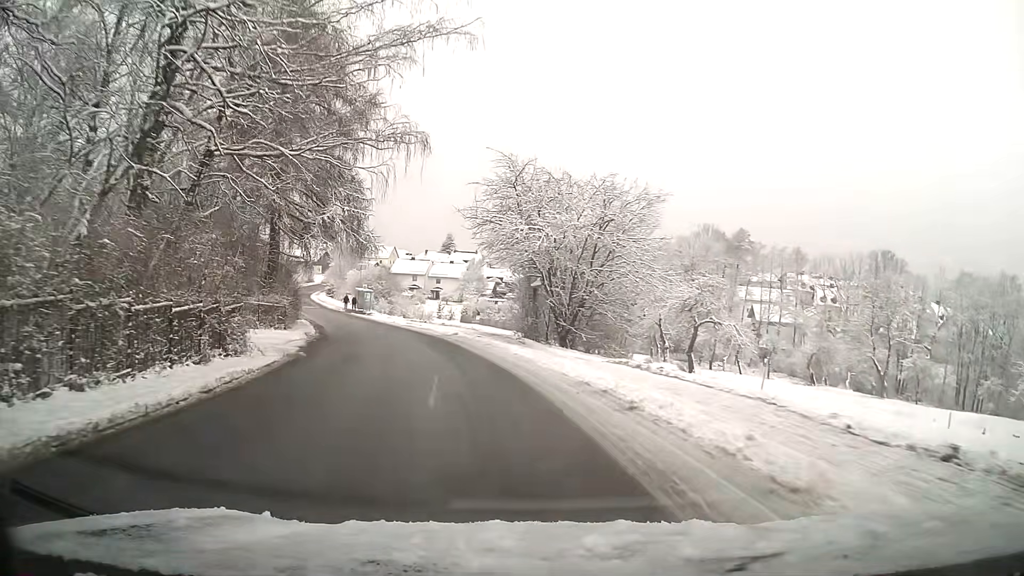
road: unclassified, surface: asphalt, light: Day
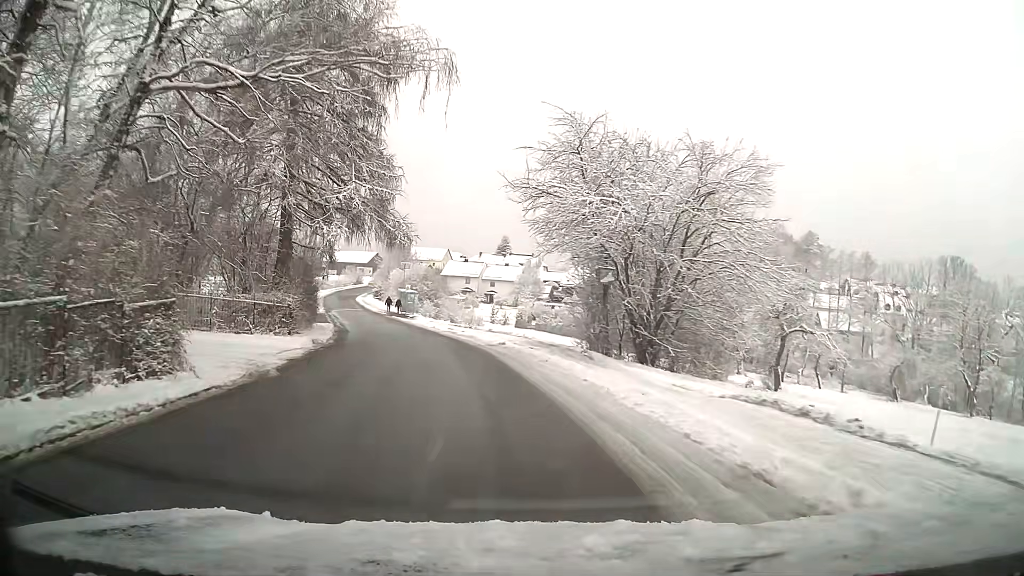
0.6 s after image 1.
(-0.3, +6.8) m; -5°
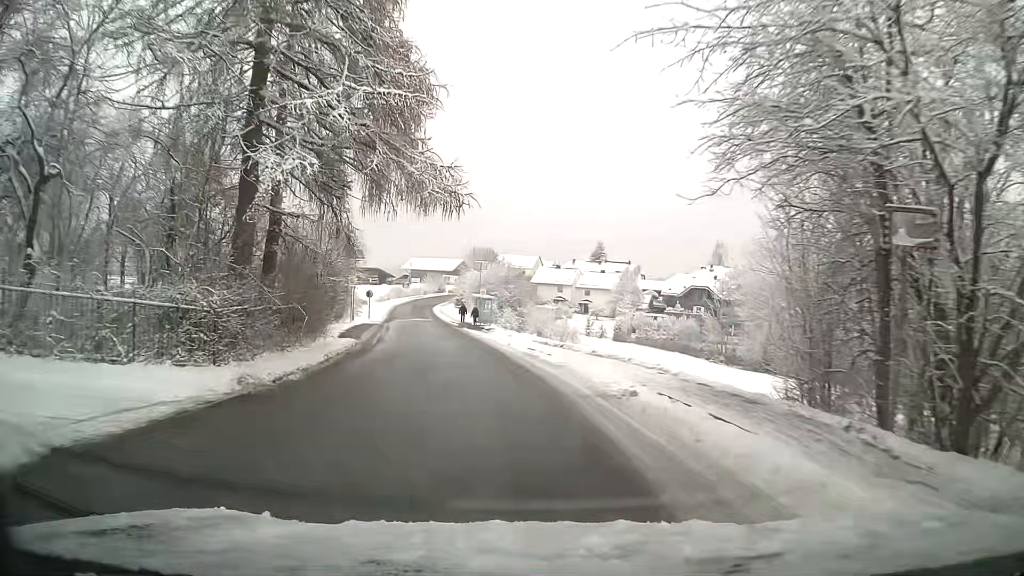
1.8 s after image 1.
(-1.0, +13.6) m; -8°
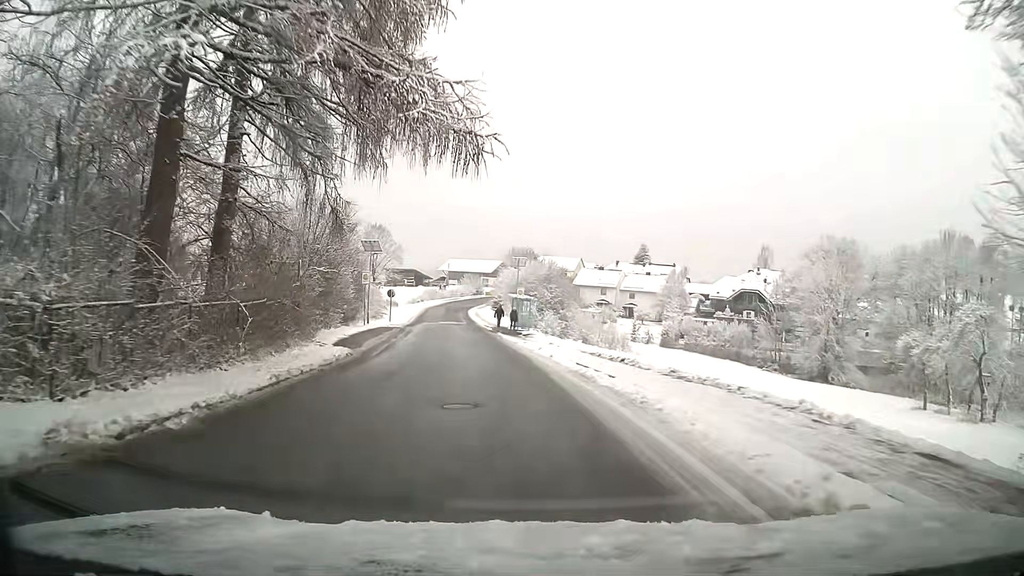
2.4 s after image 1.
(-0.2, +6.9) m; -3°
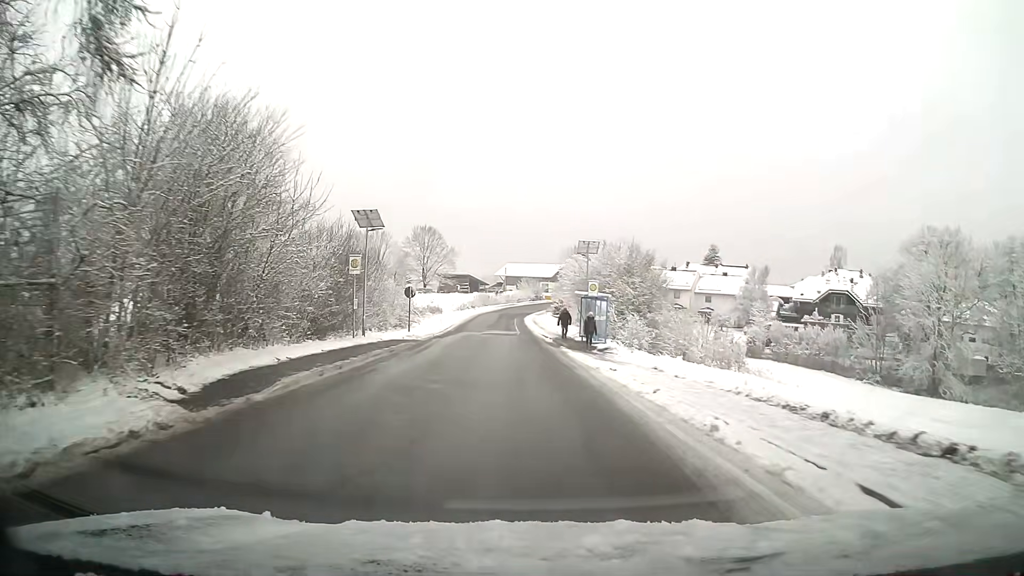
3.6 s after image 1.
(-0.4, +14.1) m; -4°
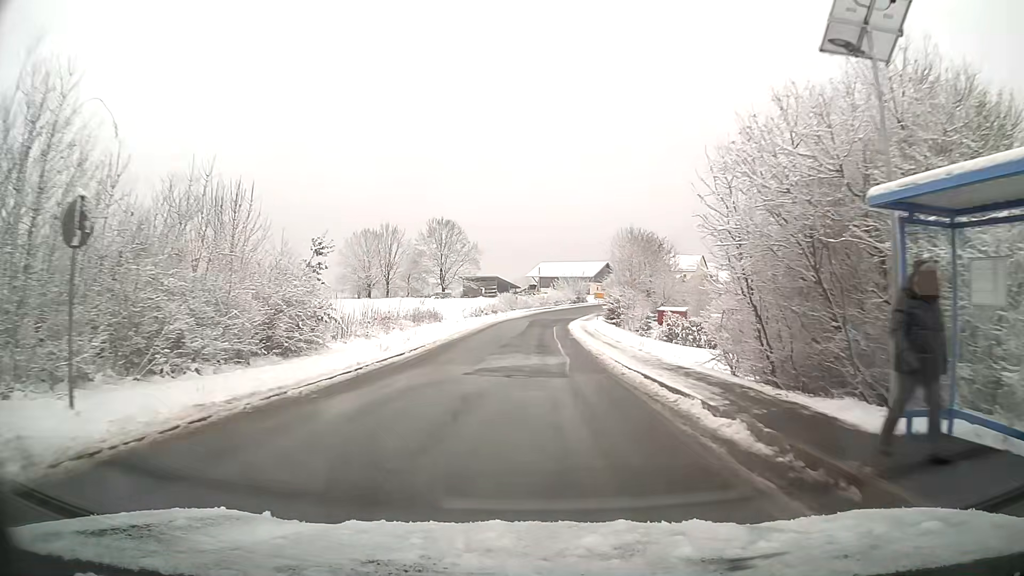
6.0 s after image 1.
(-1.3, +28.5) m; -3°
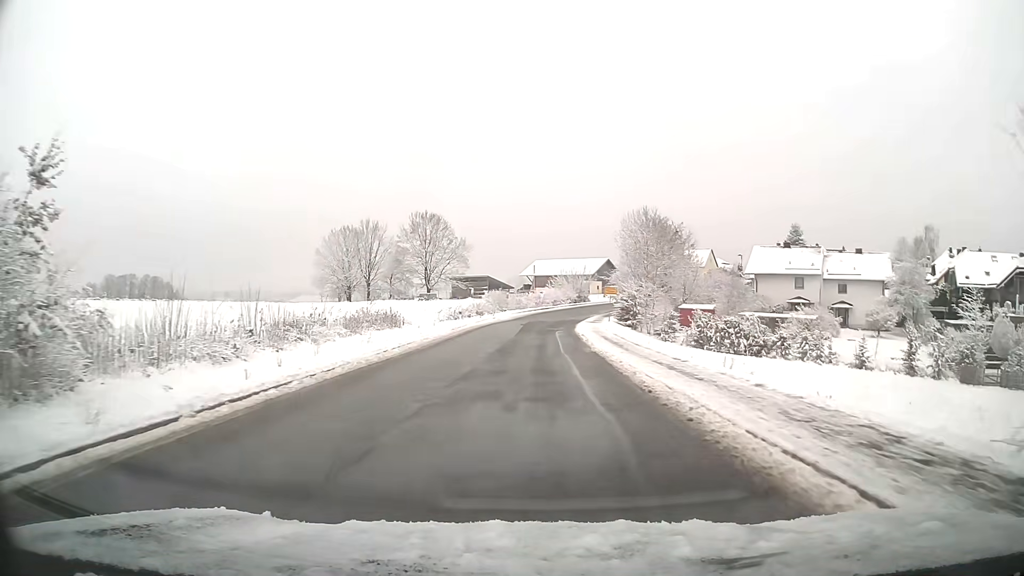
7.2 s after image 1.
(+0.1, +14.3) m; +1°
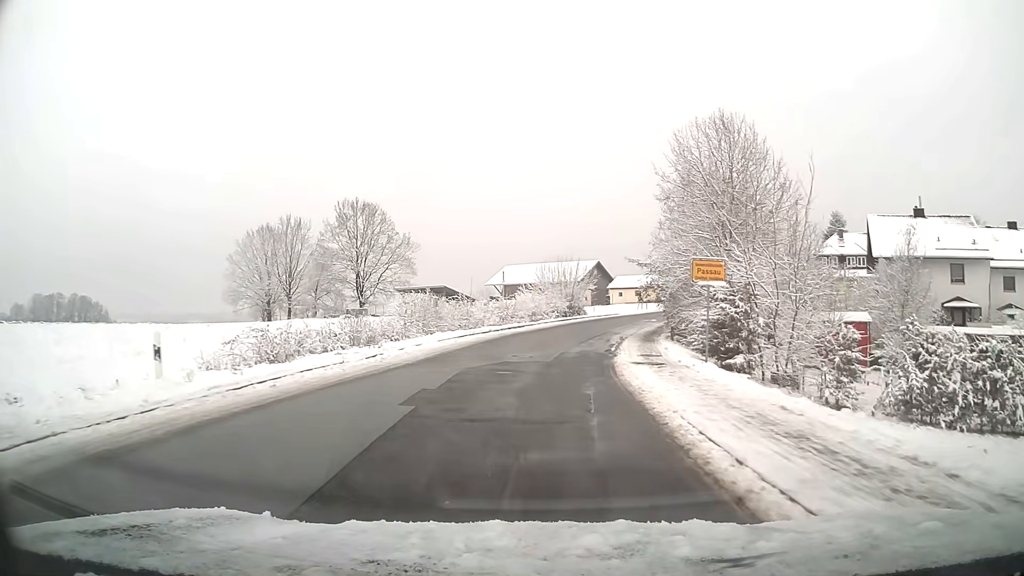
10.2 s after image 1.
(+0.5, +35.2) m; +2°
